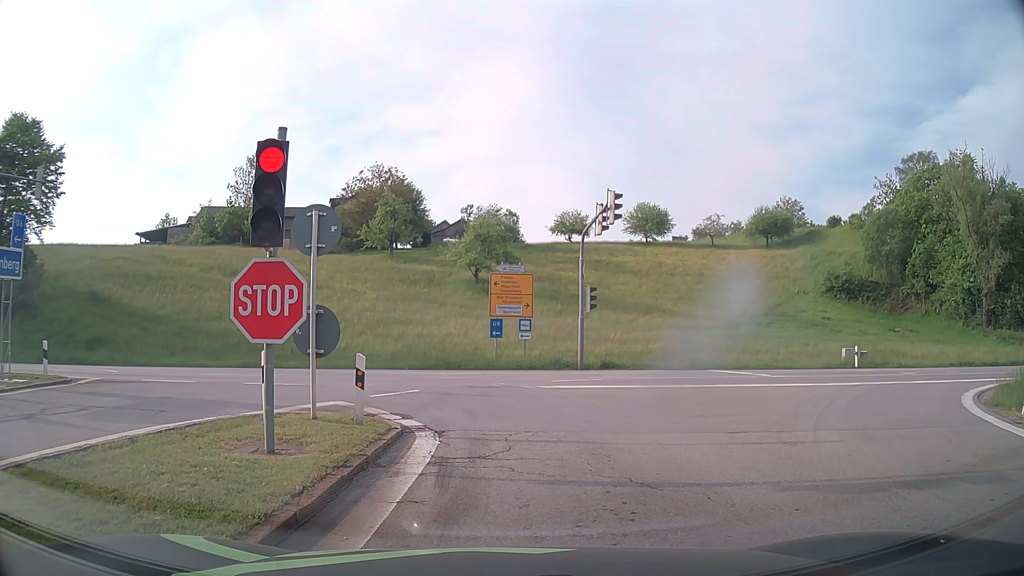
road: motorway_link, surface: asphalt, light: Day
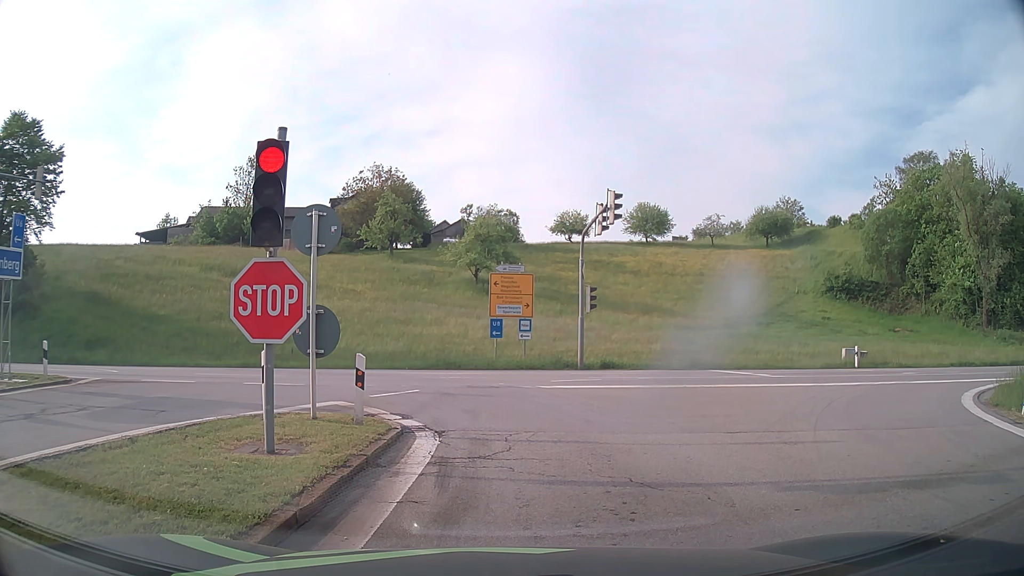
(0.0, 0.0) m; 0°
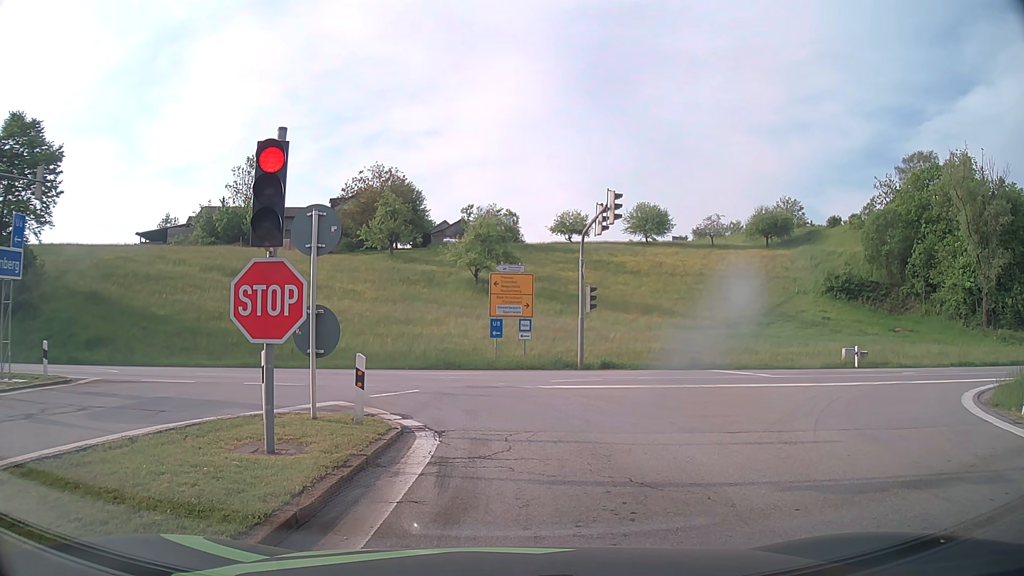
(0.0, 0.0) m; 0°
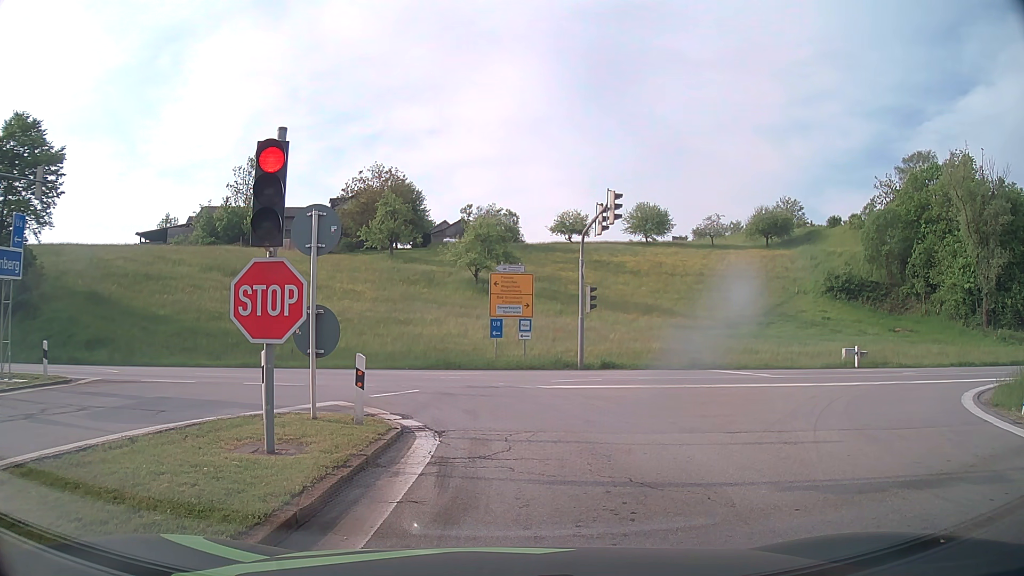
(0.0, 0.0) m; 0°
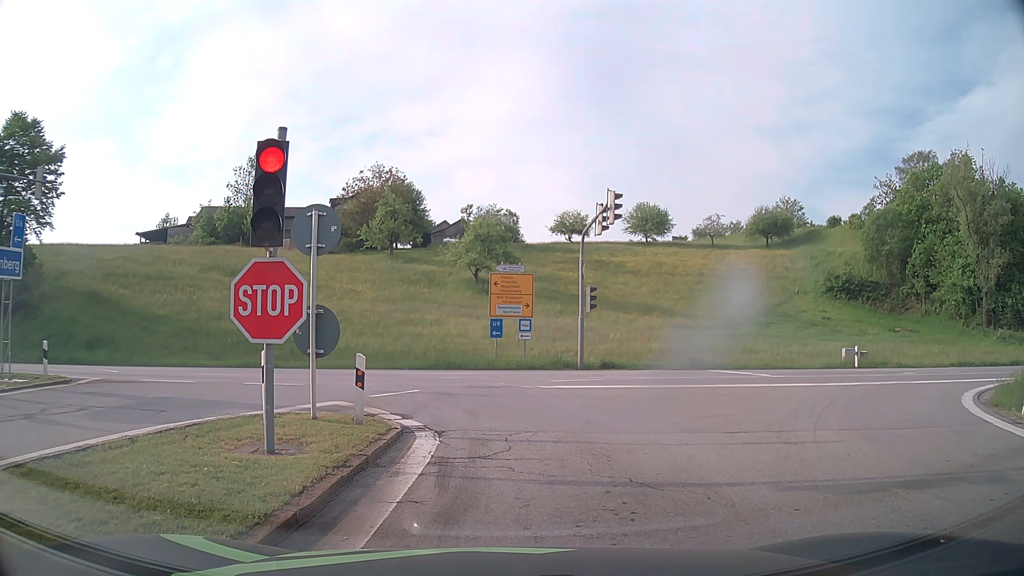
(0.0, 0.0) m; 0°
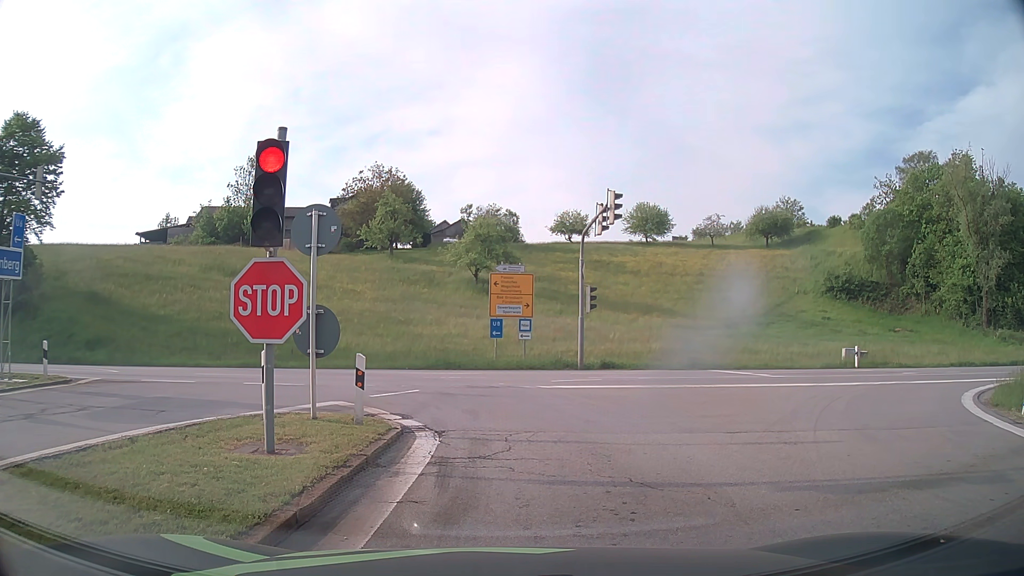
(0.0, 0.0) m; 0°
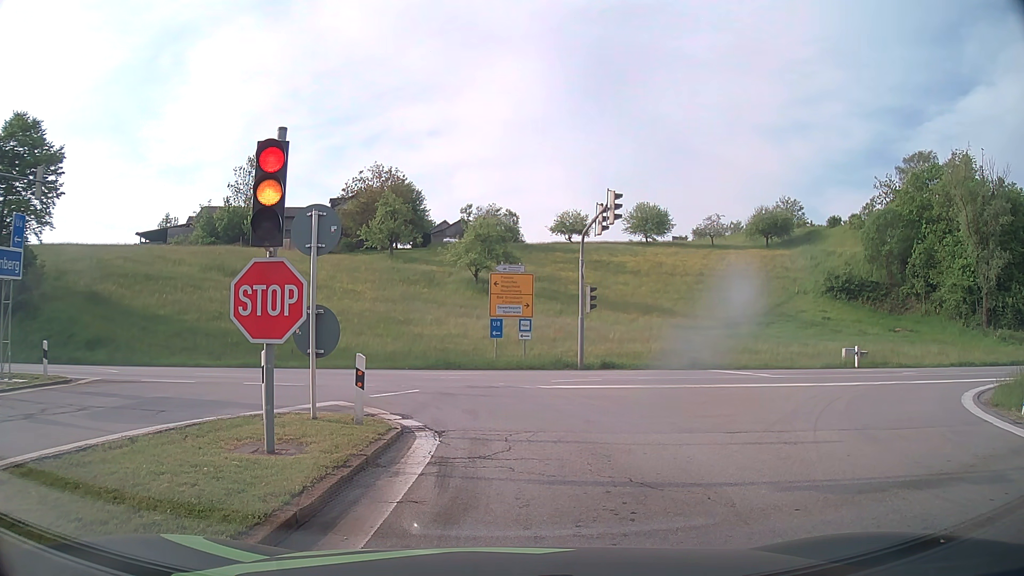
(0.0, 0.0) m; 0°
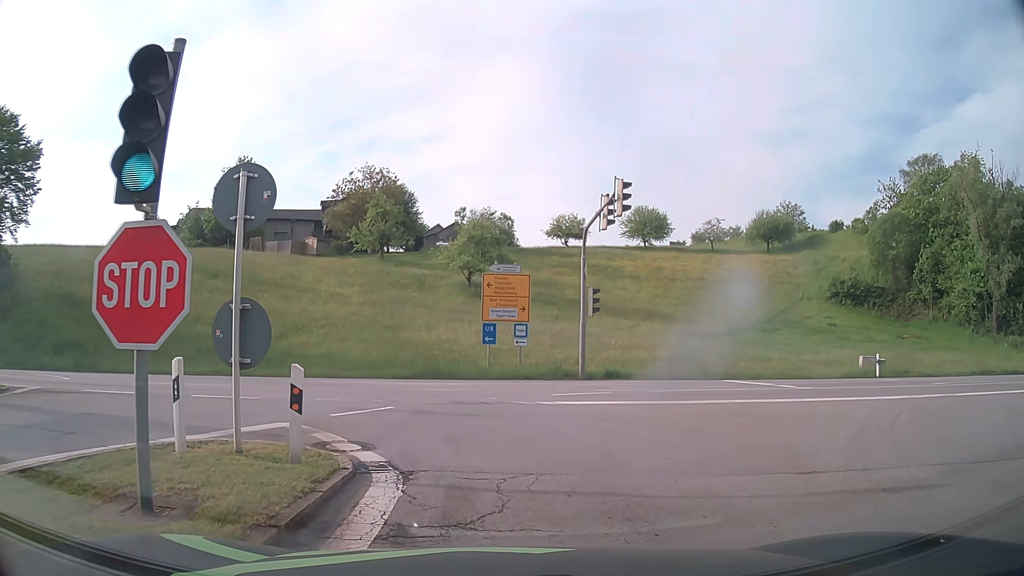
(-0.1, +2.9) m; -1°
(0, +10) (-6, +18) (-15, +22) (-25, +23) (-35, +24) (-45, +24) (-55, +24) (-65, +24) (-75, +25) (-85, +26) m
